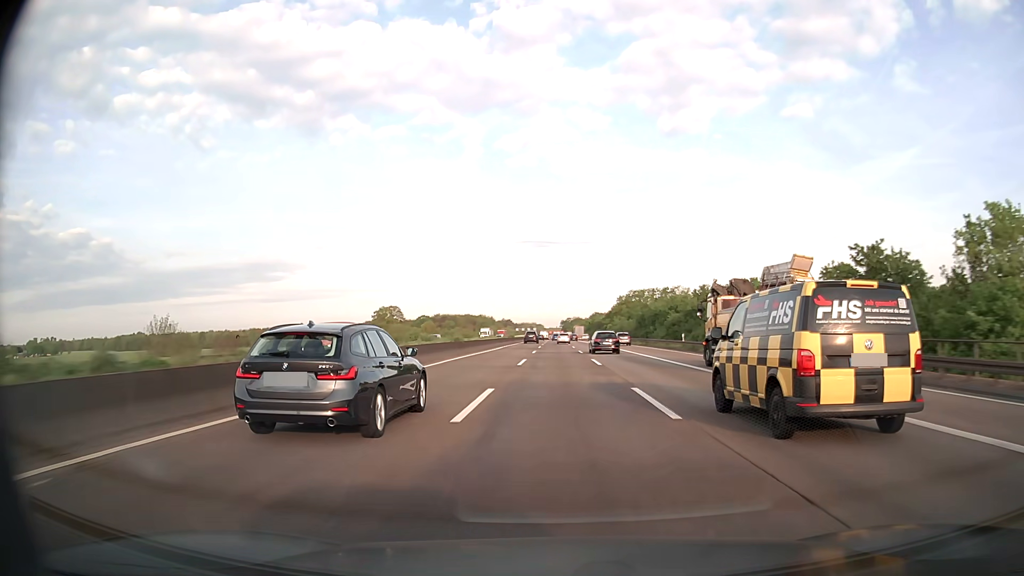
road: motorway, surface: asphalt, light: Day
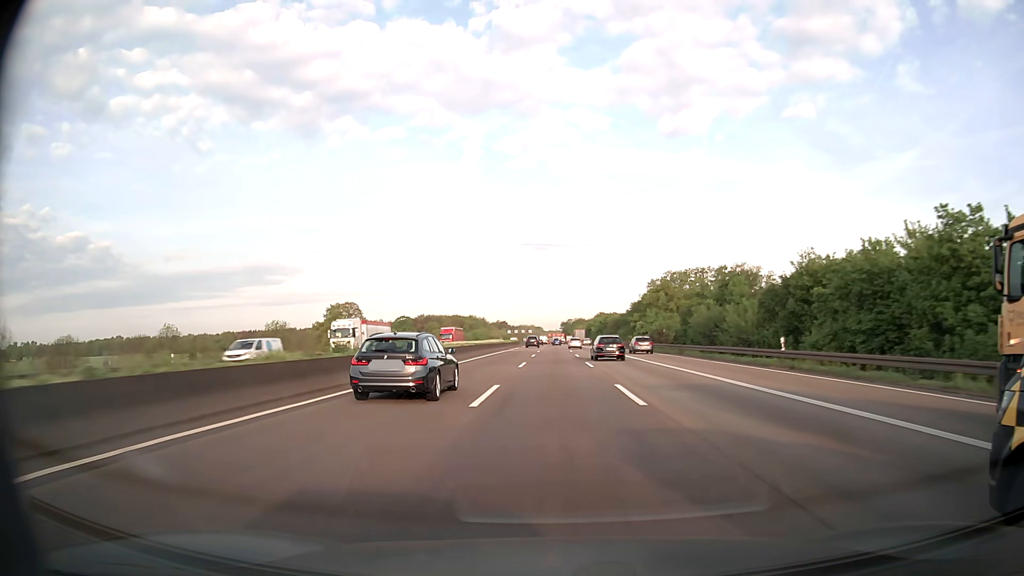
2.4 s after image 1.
(-0.1, +69.0) m; 0°
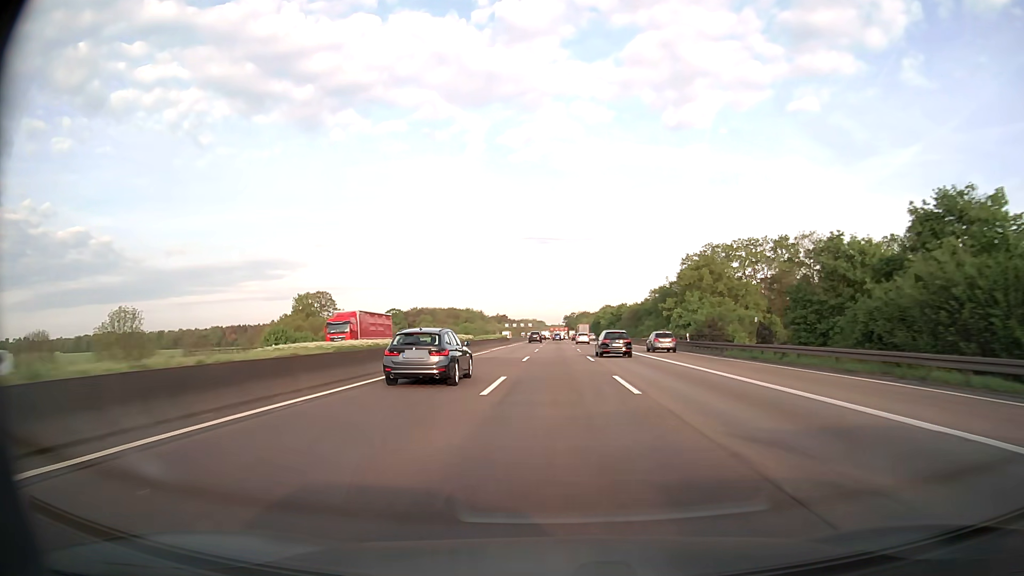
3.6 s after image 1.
(-0.1, +34.6) m; 0°
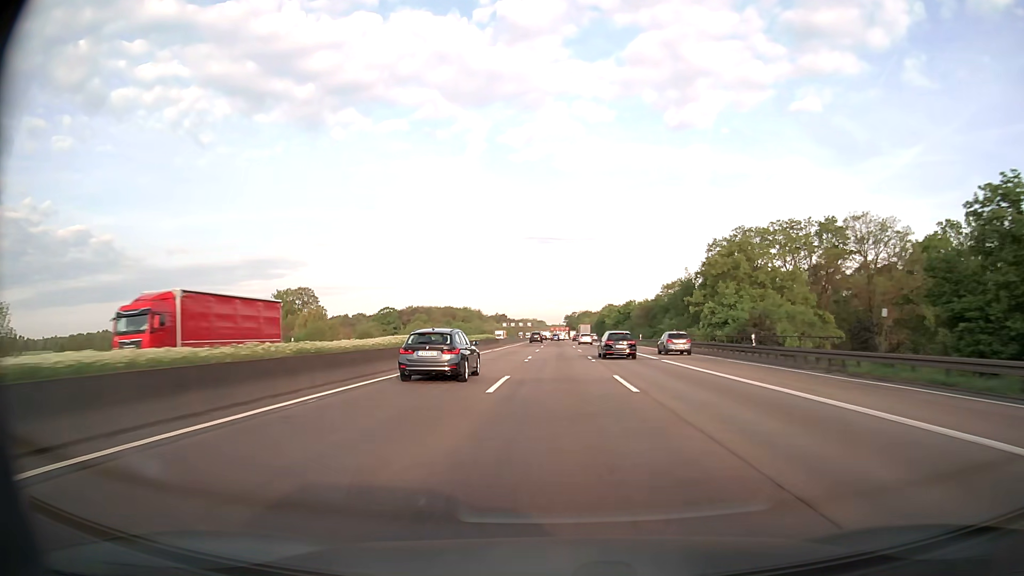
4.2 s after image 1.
(0.0, +17.3) m; 0°
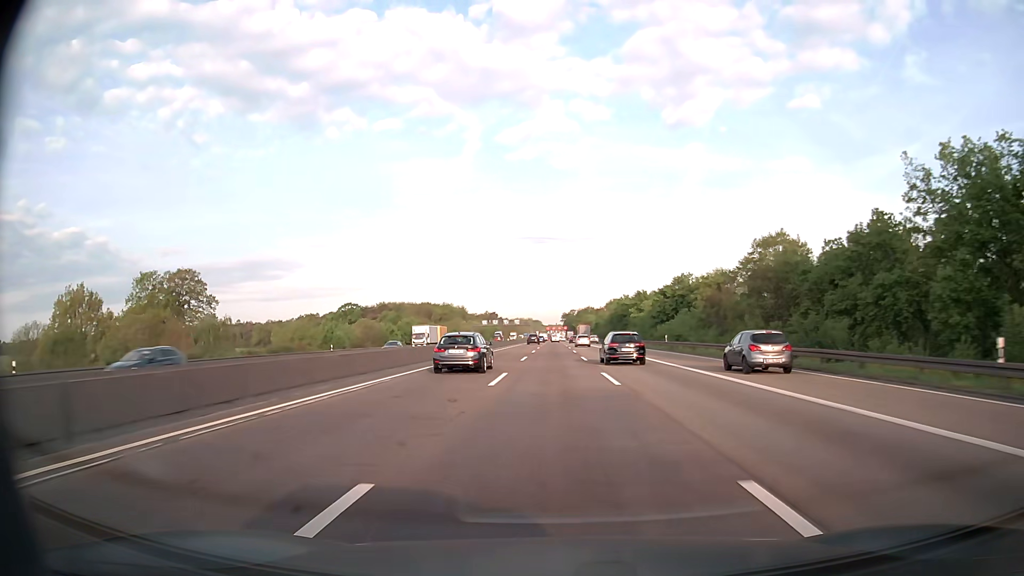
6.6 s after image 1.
(+0.3, +69.2) m; 0°
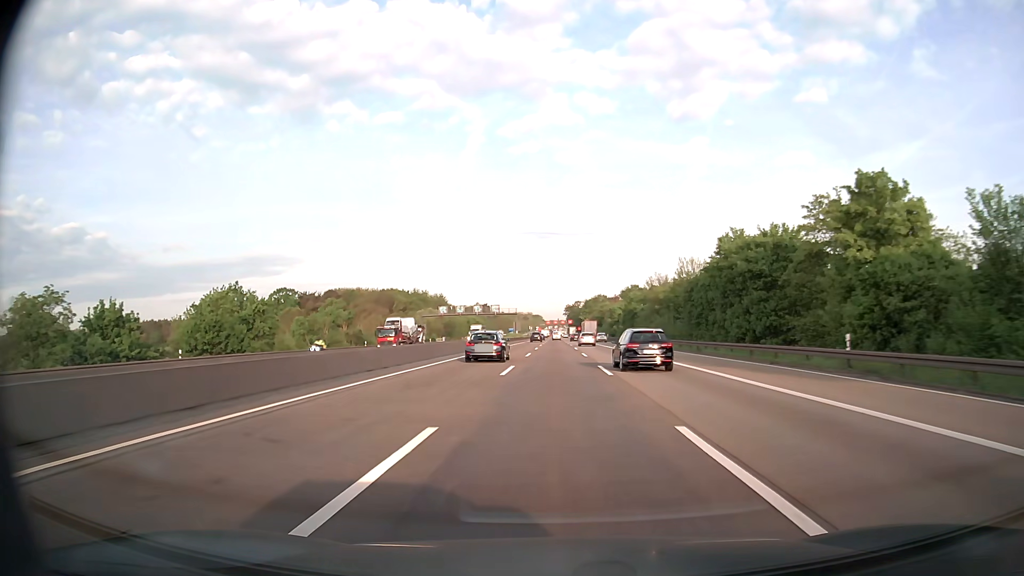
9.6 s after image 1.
(-0.2, +86.3) m; 0°
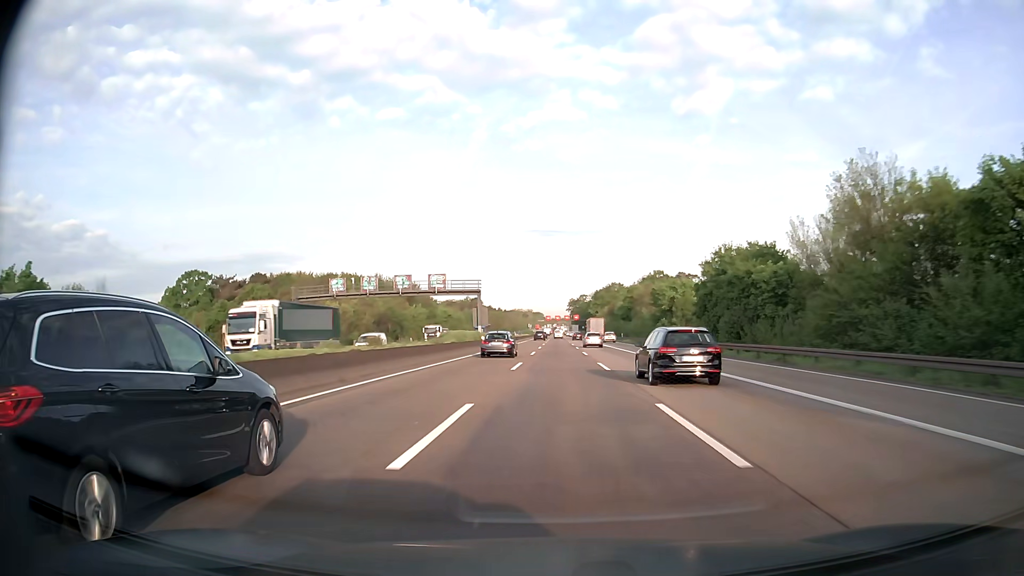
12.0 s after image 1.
(+0.1, +68.8) m; 0°
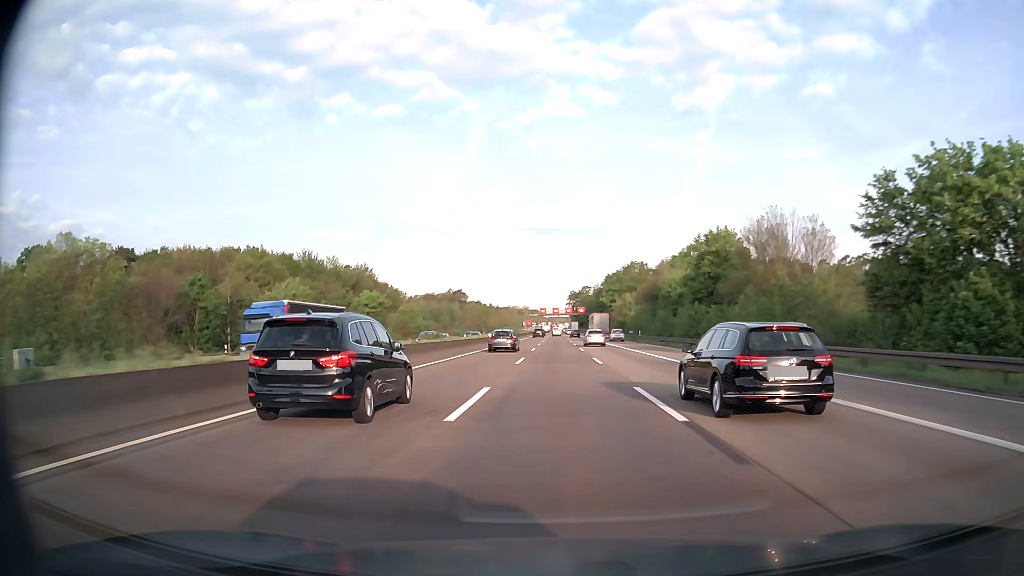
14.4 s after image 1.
(0.0, +68.6) m; 0°
(0, +10) (0, +20) (0, +30) (0, +40) (0, +50) (0, +60) (0, +70) (0, +80) (0, +90) (0, +100) m
